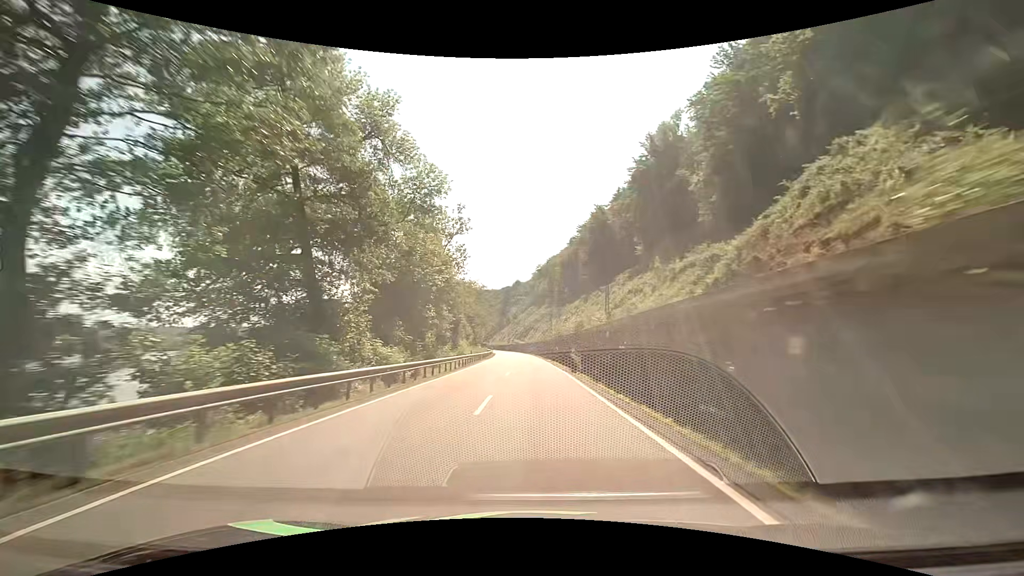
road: primary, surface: asphalt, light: Day
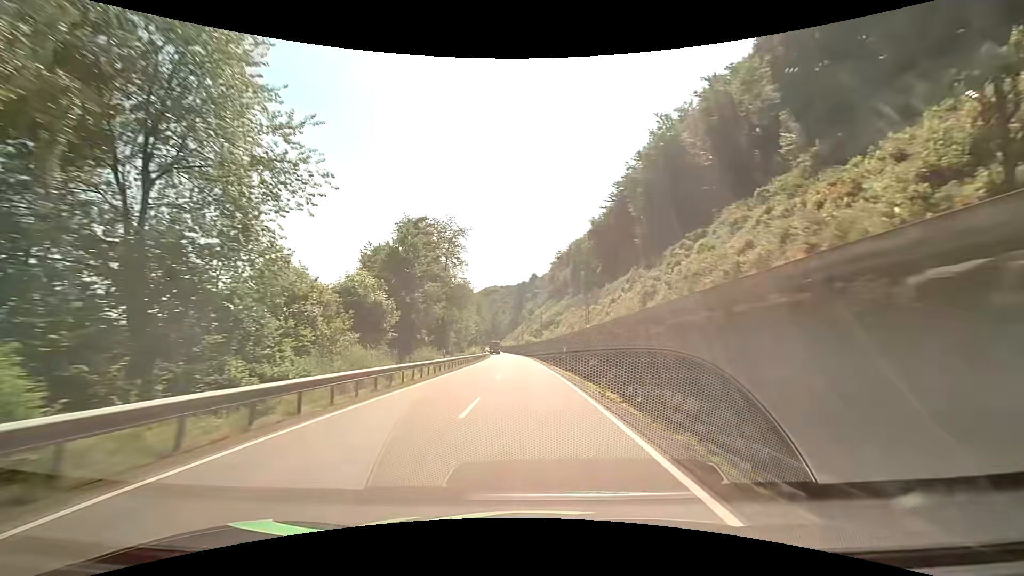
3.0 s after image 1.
(-0.6, +60.4) m; -2°
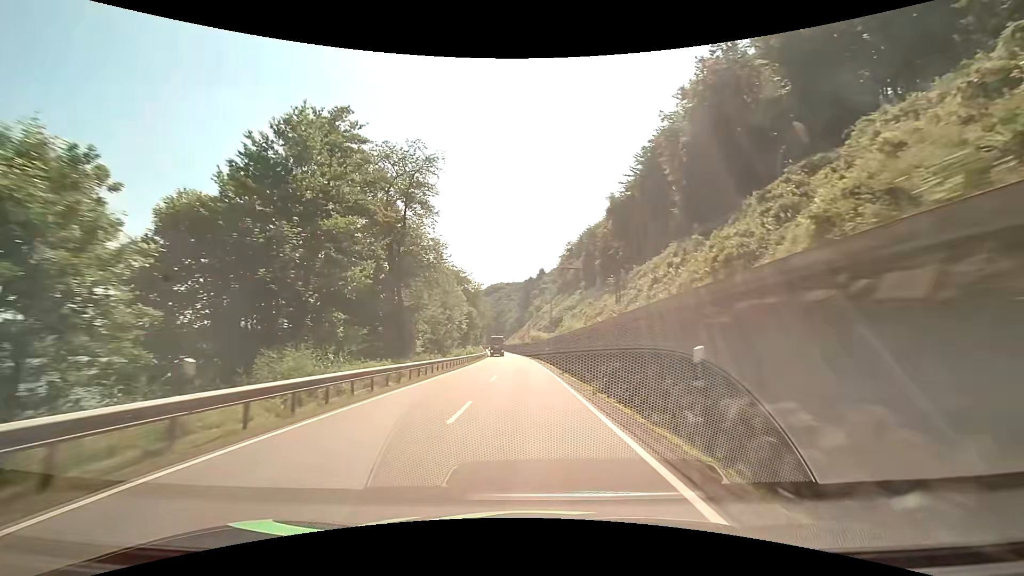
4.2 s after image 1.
(-0.2, +24.2) m; -1°
(0, +10) (0, +20) (0, +30) (-1, +40) (-1, +50) (-1, +60) (-2, +70) (-2, +80) (-3, +90) (-4, +100) m
